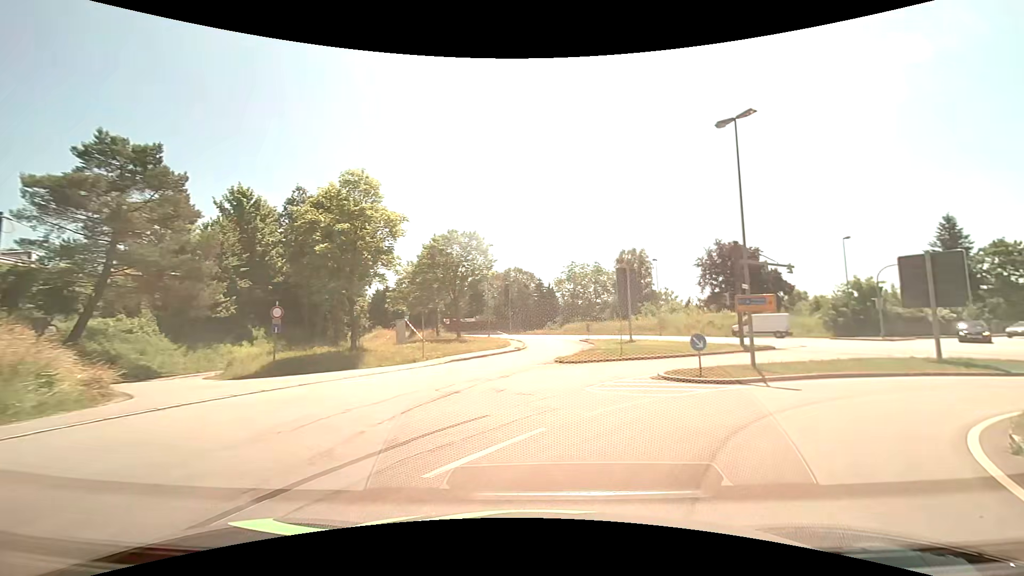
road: residential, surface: asphalt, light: Day
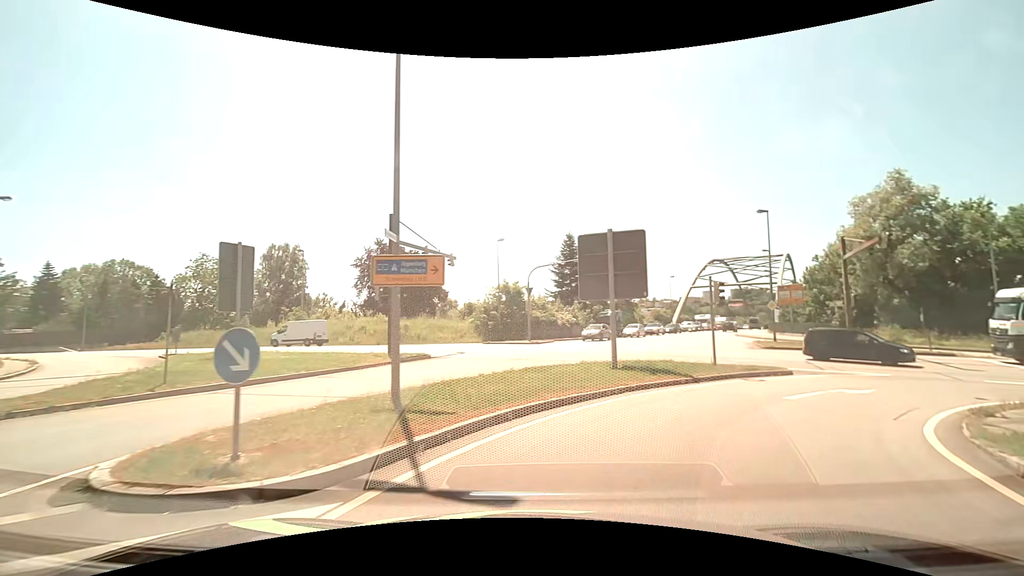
(+3.9, +10.8) m; +39°
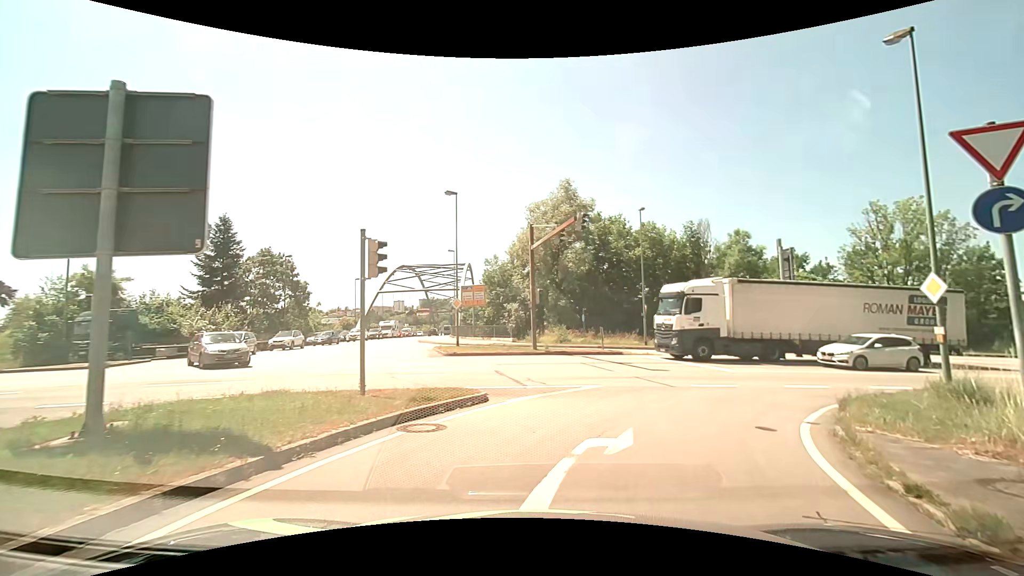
(+3.1, +9.6) m; +35°
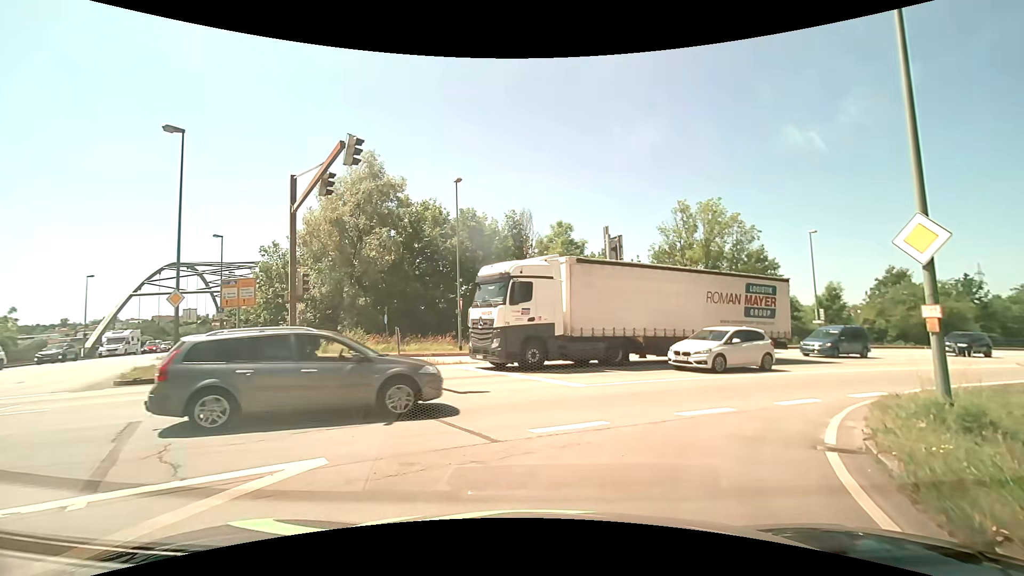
(+1.3, +8.1) m; +19°
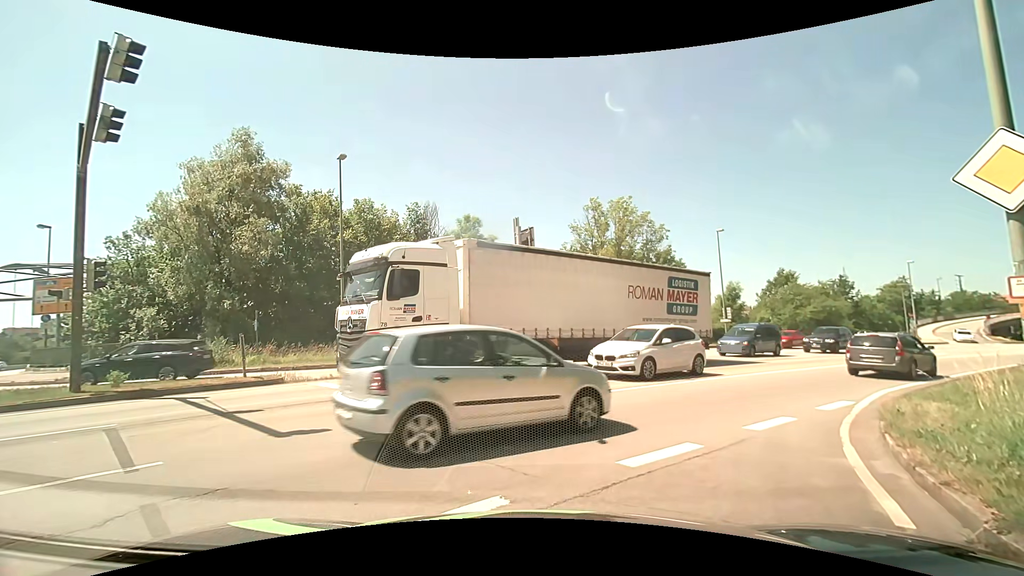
(+0.3, +3.7) m; +9°
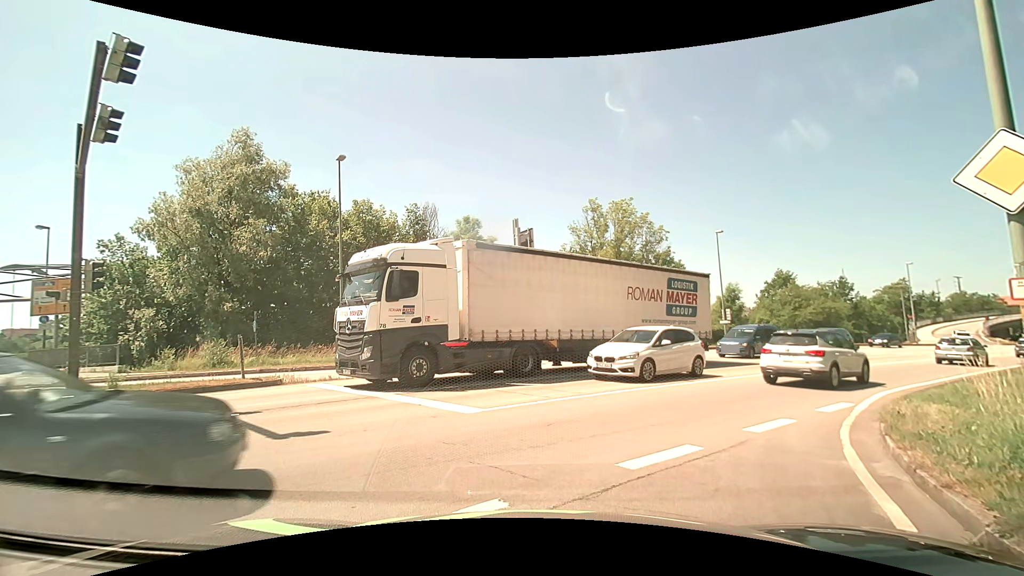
(0.0, +0.1) m; 0°
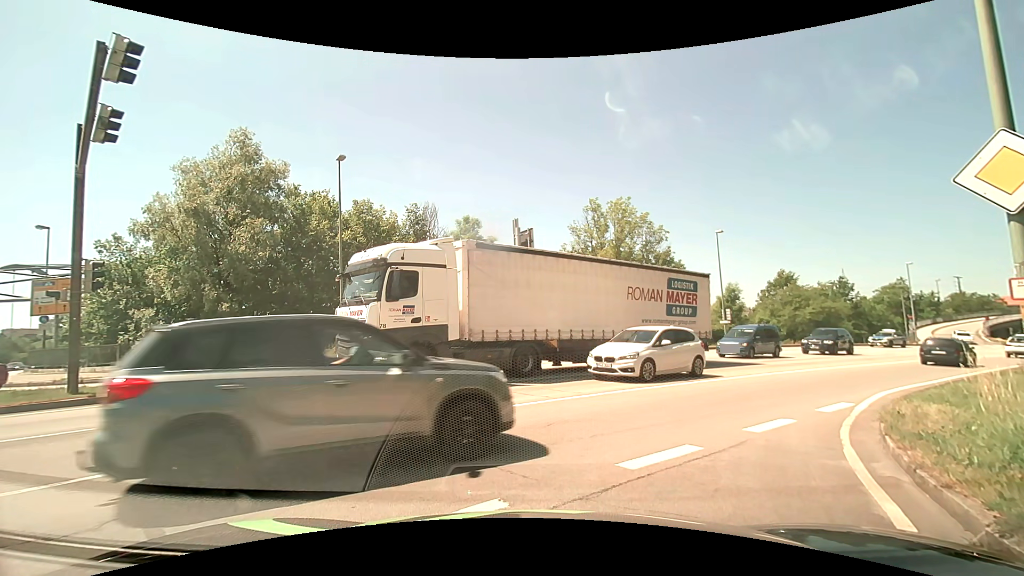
(0.0, 0.0) m; 0°
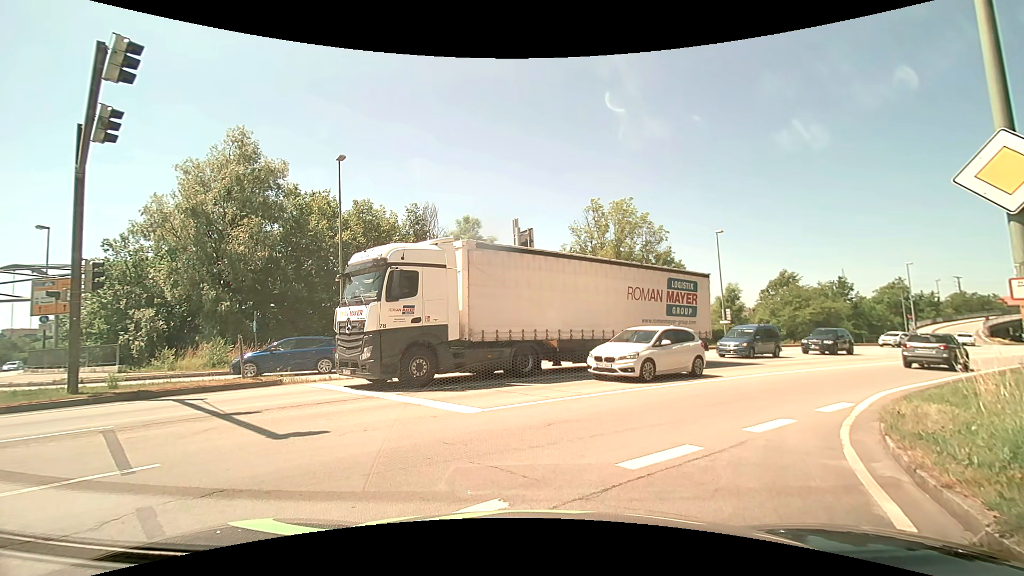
(0.0, 0.0) m; 0°
(+2, +10) (+9, +17) (+16, +24) (+24, +30) (+32, +36) (+39, +43) (+48, +48) (+56, +54) (+64, +59) (+73, +65) m
